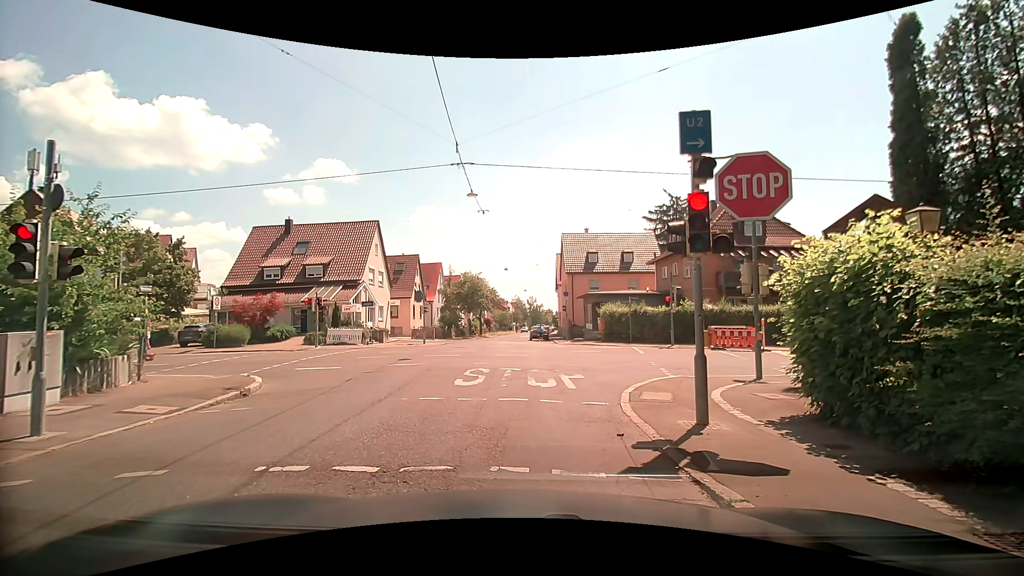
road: tertiary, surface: asphalt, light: Day
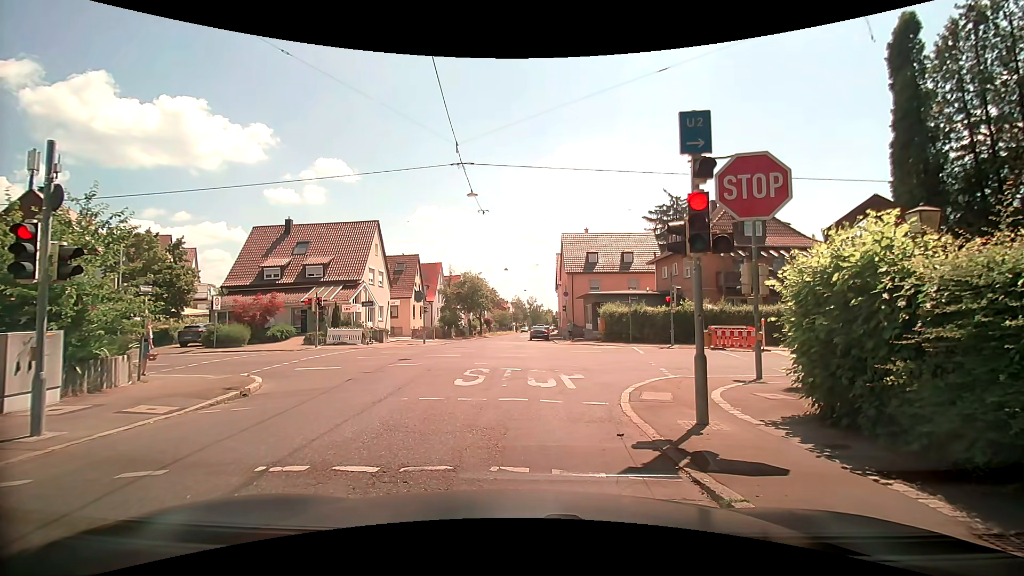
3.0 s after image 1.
(0.0, 0.0) m; 0°
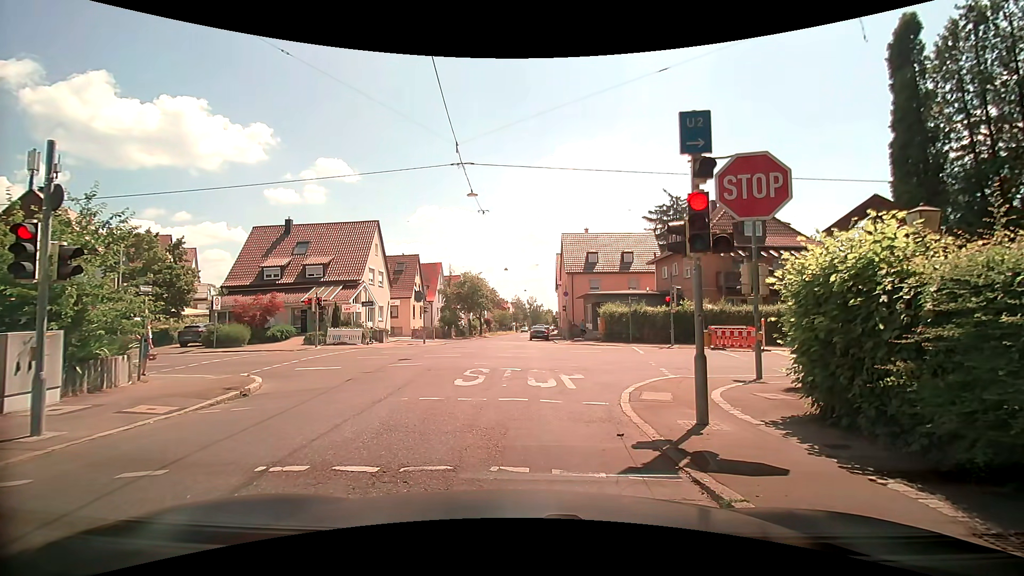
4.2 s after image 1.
(0.0, 0.0) m; 0°
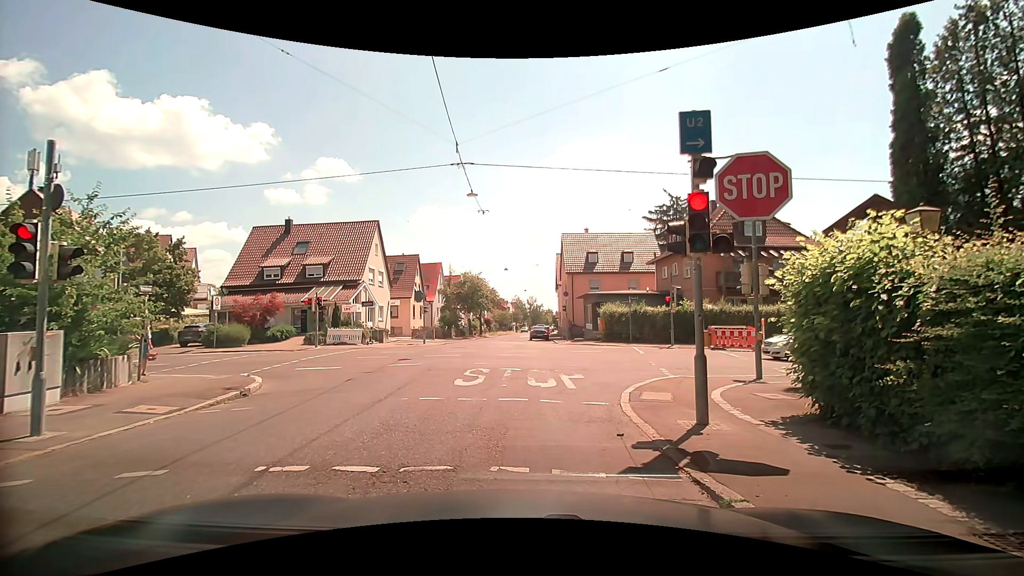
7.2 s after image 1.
(0.0, 0.0) m; 0°
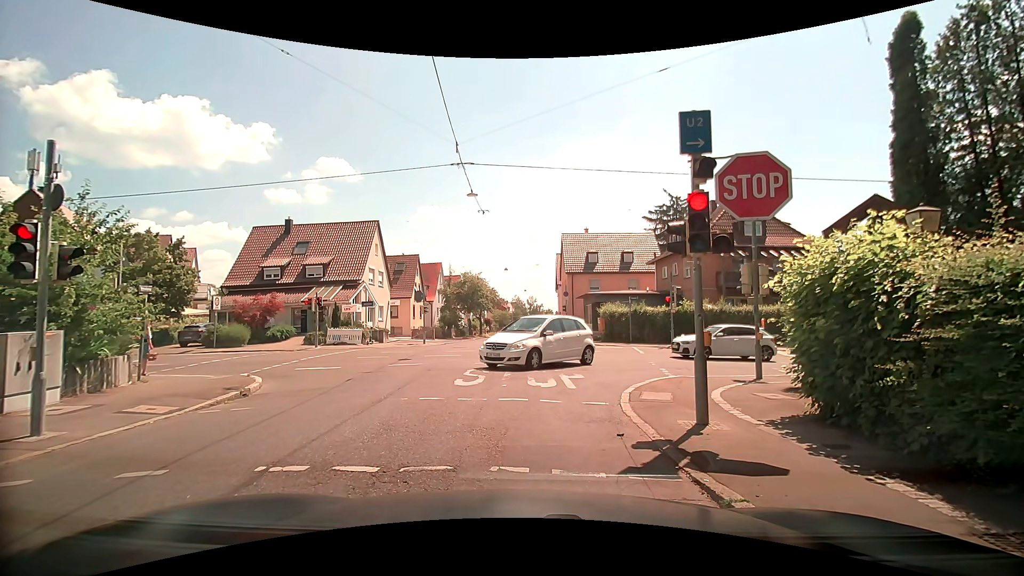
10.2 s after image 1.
(0.0, 0.0) m; 0°
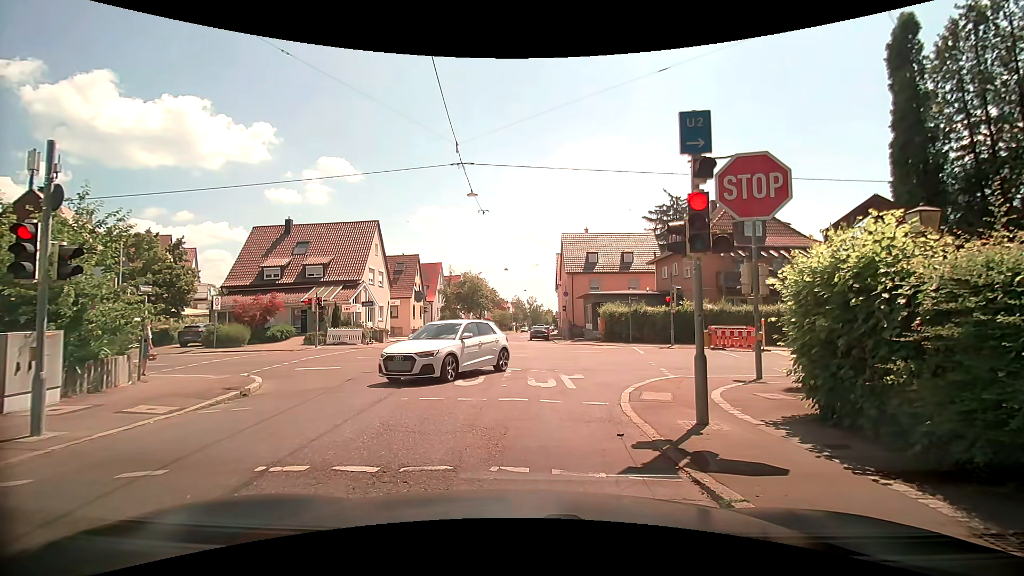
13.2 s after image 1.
(0.0, 0.0) m; 0°
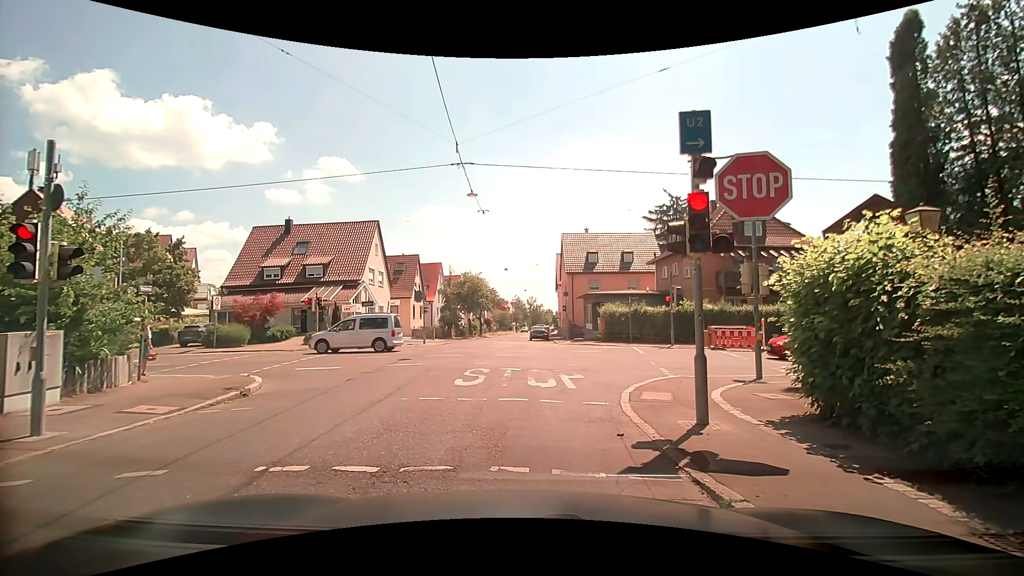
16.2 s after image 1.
(0.0, 0.0) m; 0°
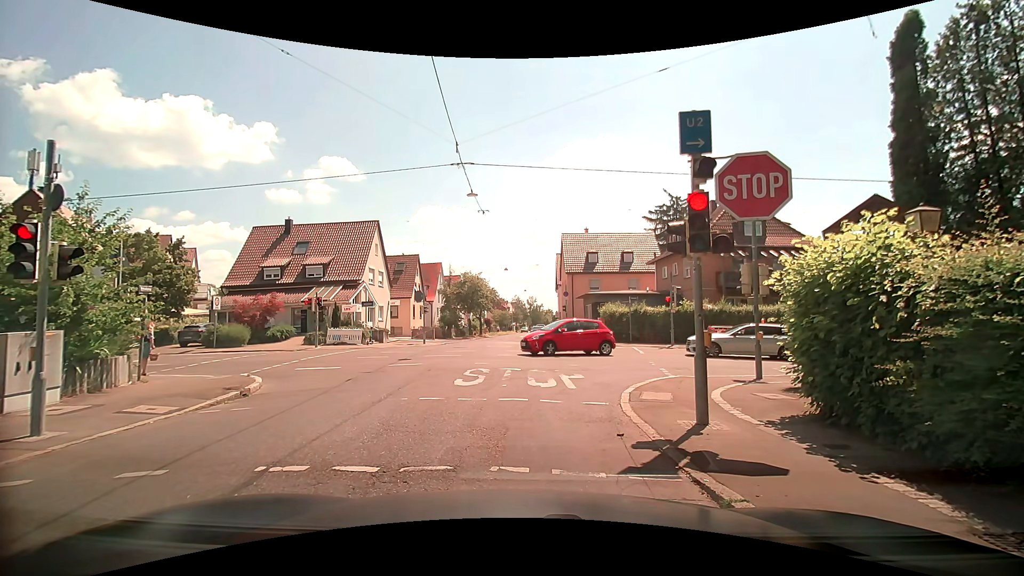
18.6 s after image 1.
(0.0, 0.0) m; 0°
